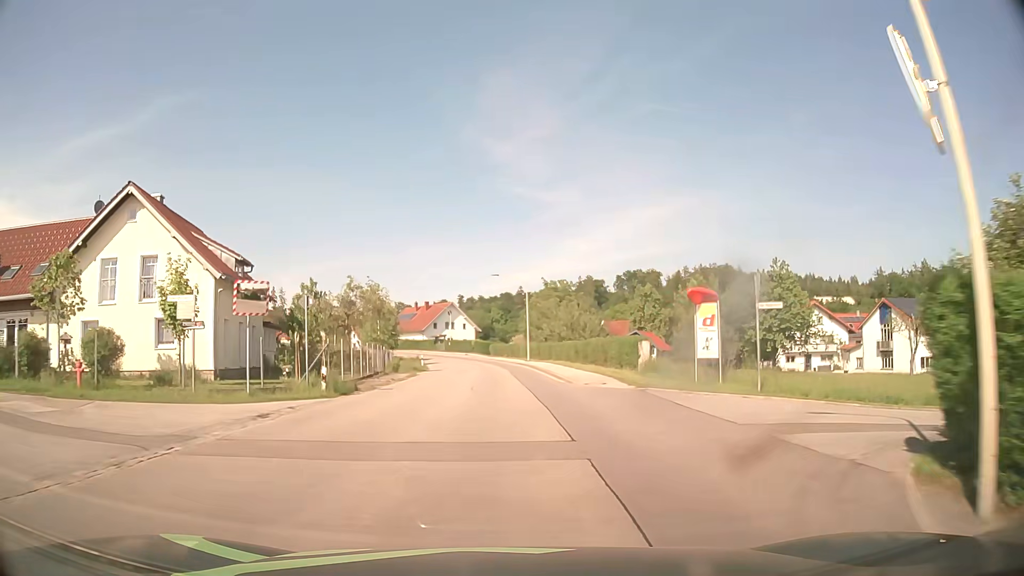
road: tertiary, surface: asphalt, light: Day
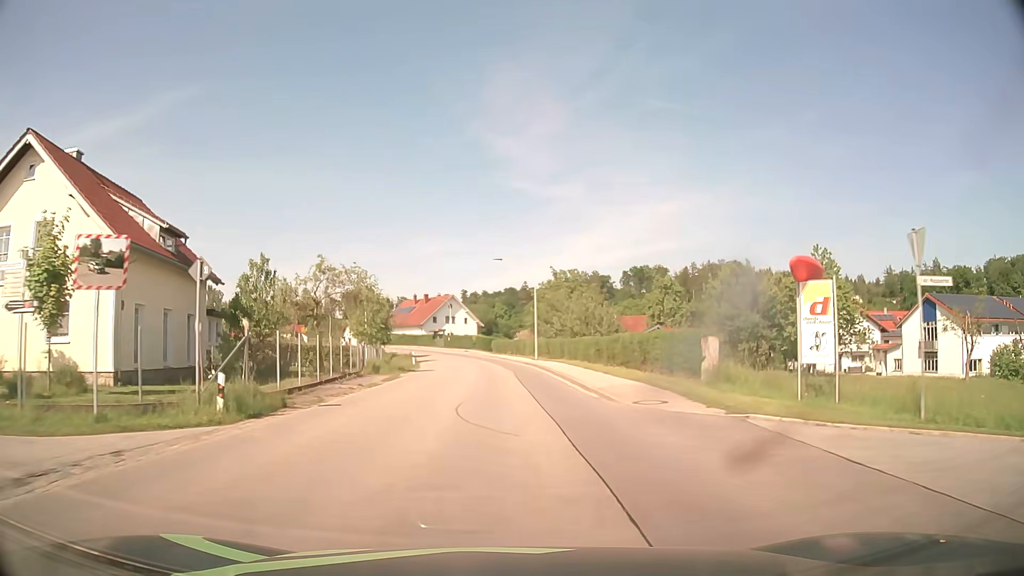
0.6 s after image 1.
(0.0, +7.8) m; 0°
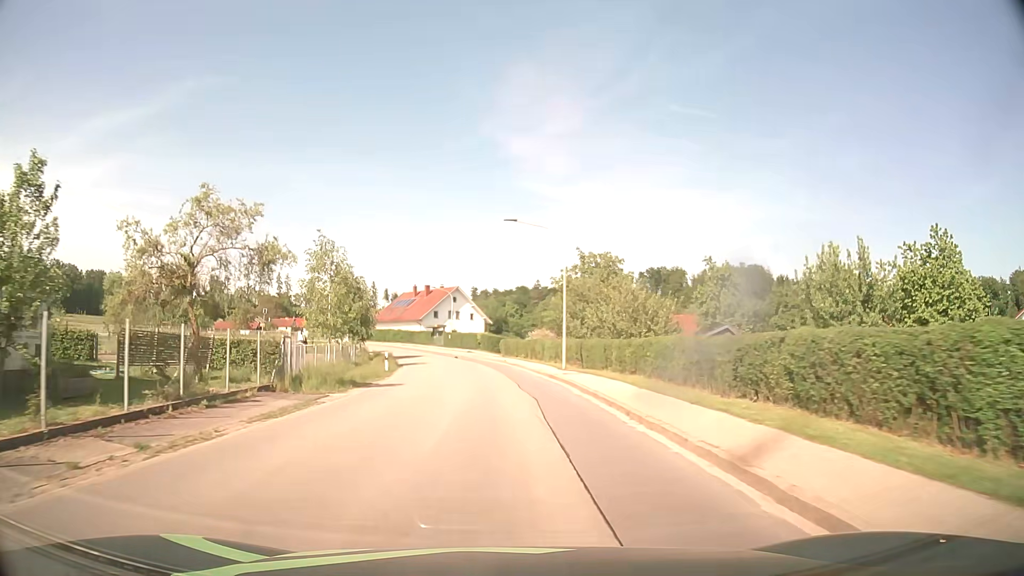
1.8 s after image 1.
(-0.1, +15.5) m; -1°
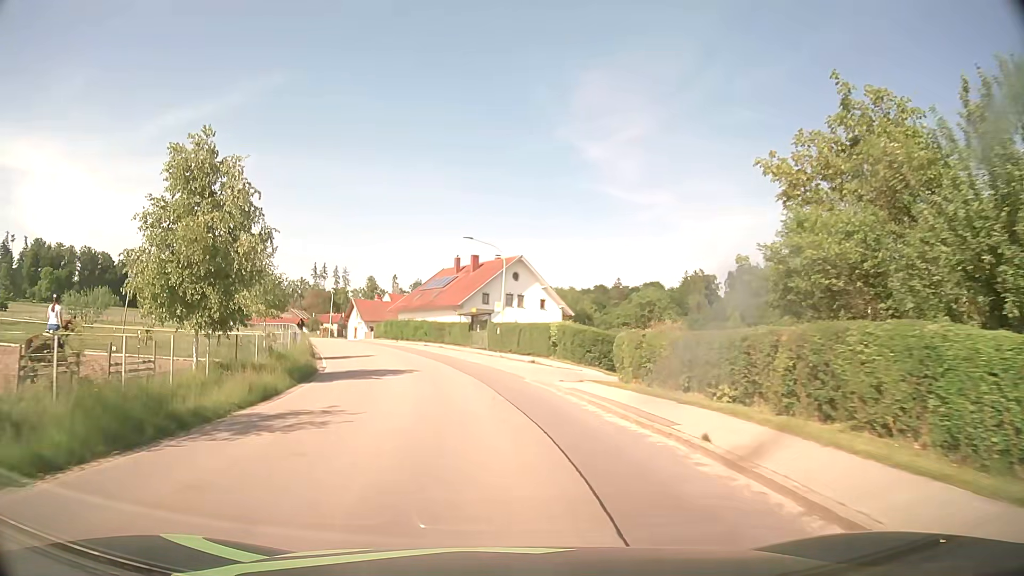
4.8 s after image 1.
(-1.3, +38.9) m; -6°
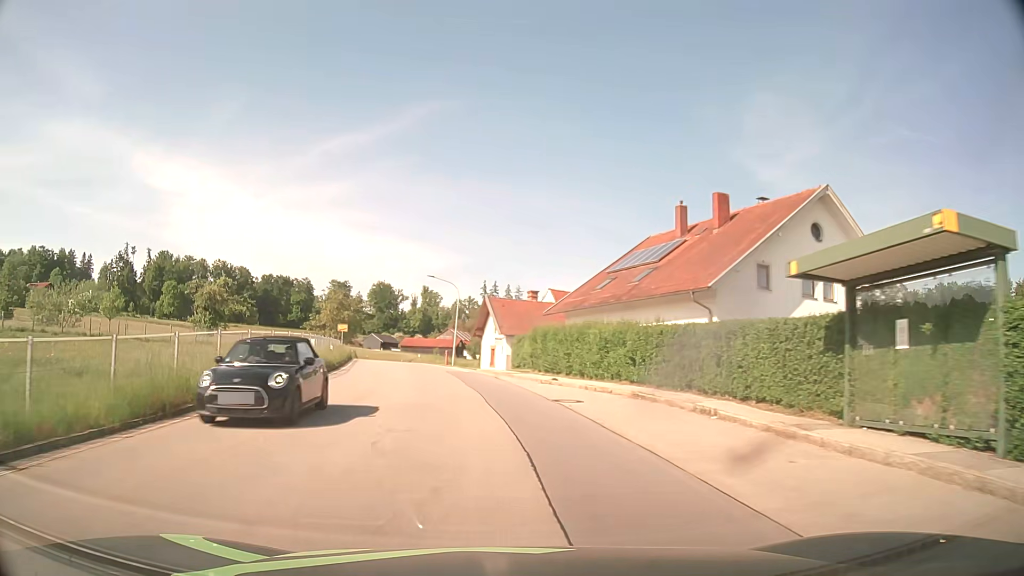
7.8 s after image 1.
(-5.1, +38.2) m; -15°
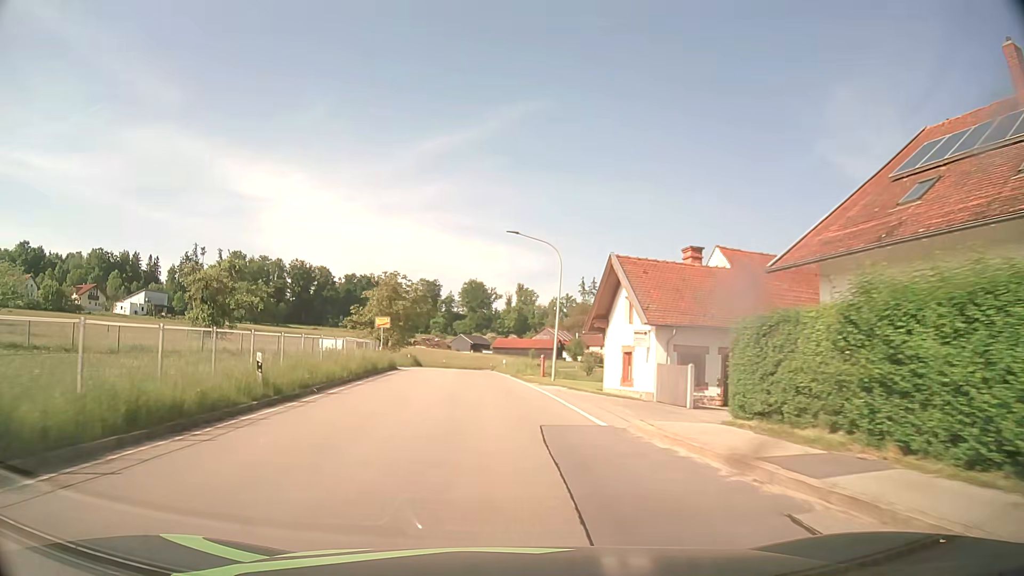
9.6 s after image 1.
(-1.9, +23.1) m; -9°
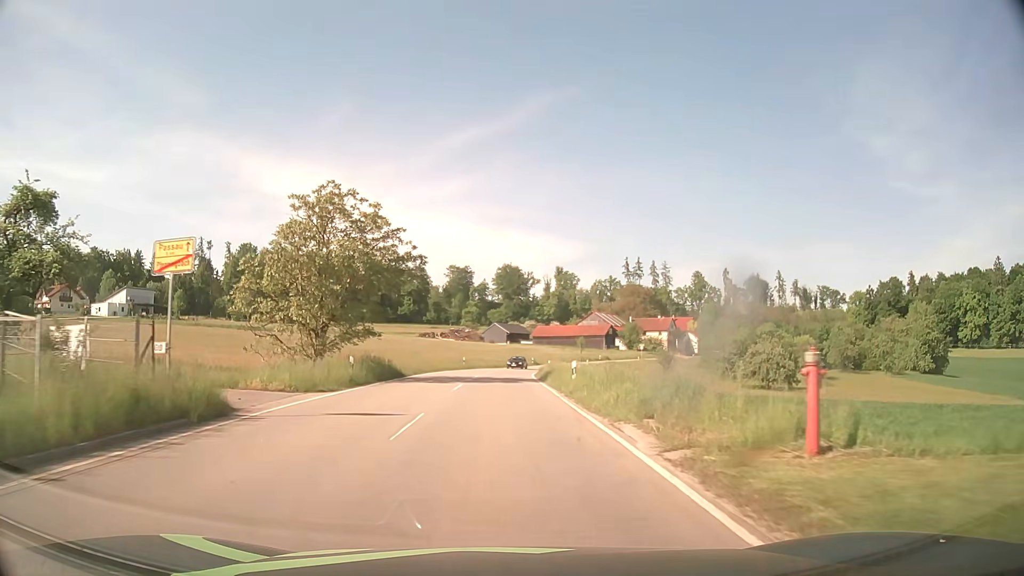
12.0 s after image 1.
(-1.0, +32.2) m; -3°
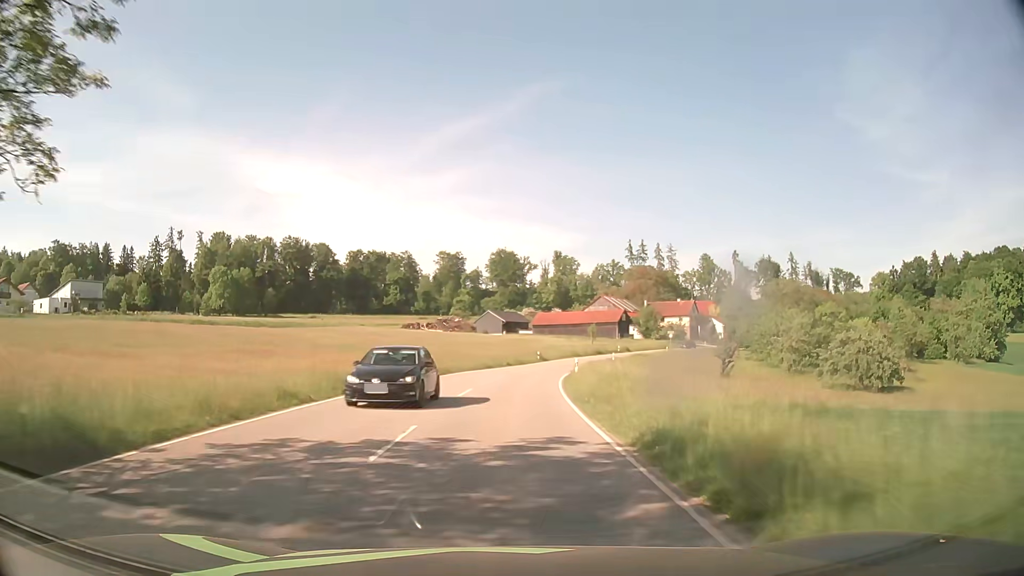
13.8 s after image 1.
(-0.1, +26.0) m; 0°
(0, +10) (0, +20) (+1, +30) (+2, +40) (+3, +50) (+6, +60) (+8, +69) (+11, +79) (+15, +88) (+19, +97) m
